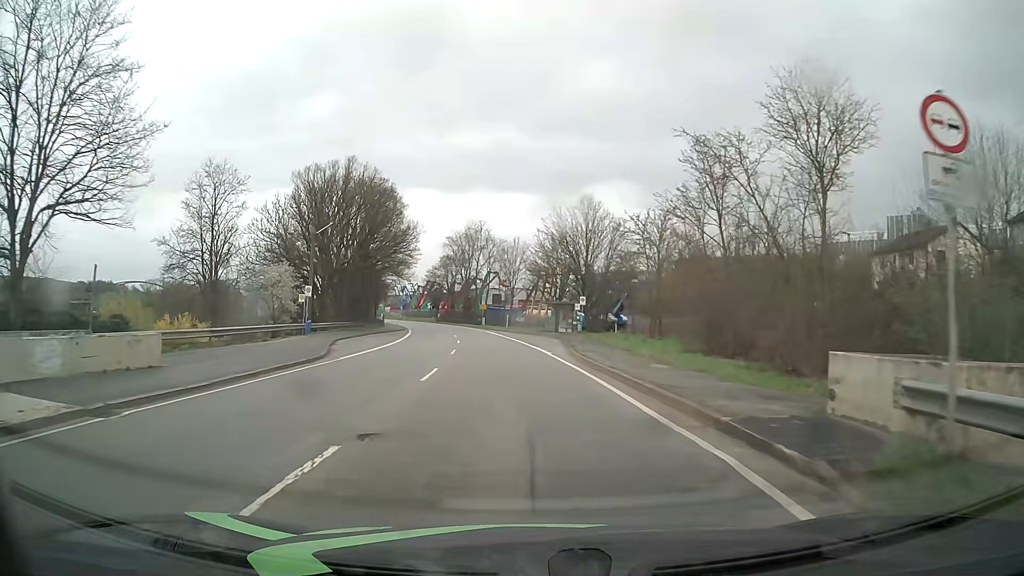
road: primary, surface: asphalt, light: Day
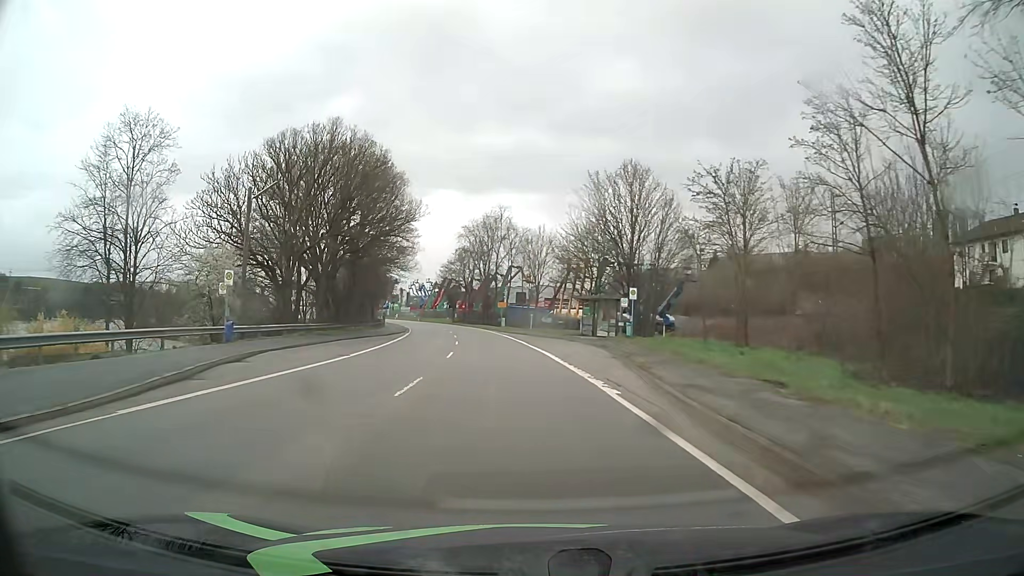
(-0.2, +15.2) m; -2°
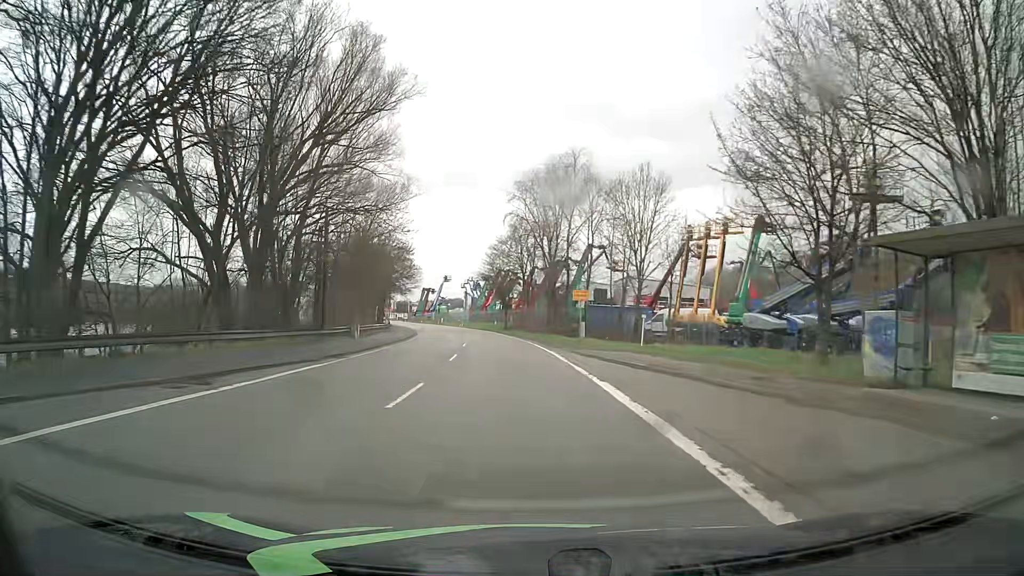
(-2.1, +37.9) m; -6°
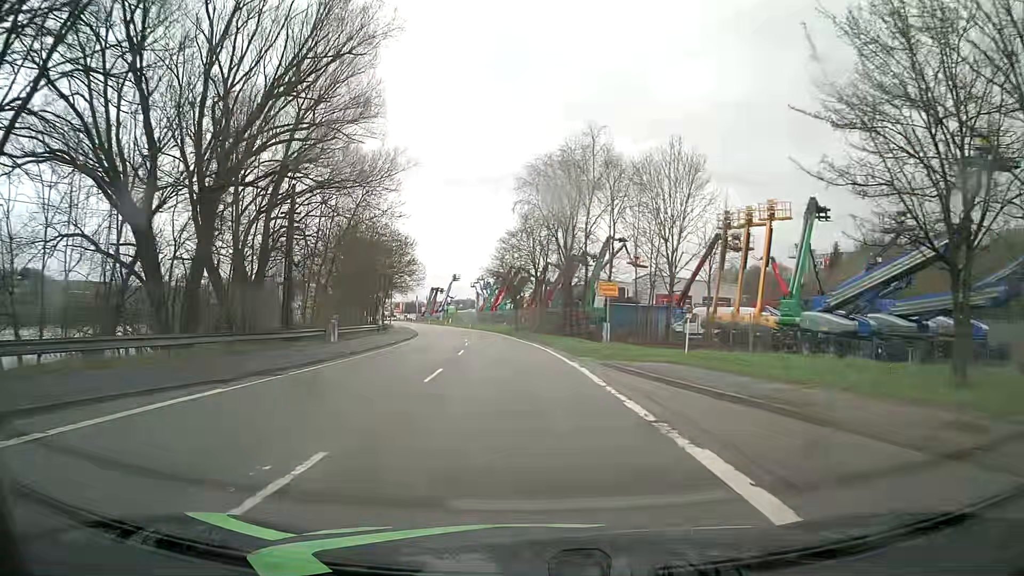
(-0.1, +7.6) m; -1°
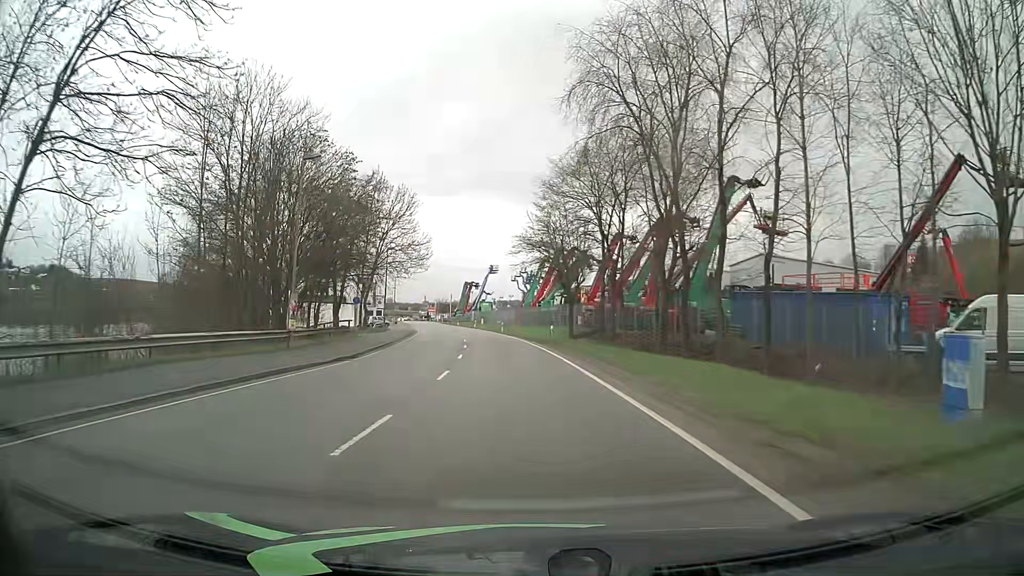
(-1.1, +30.4) m; -4°
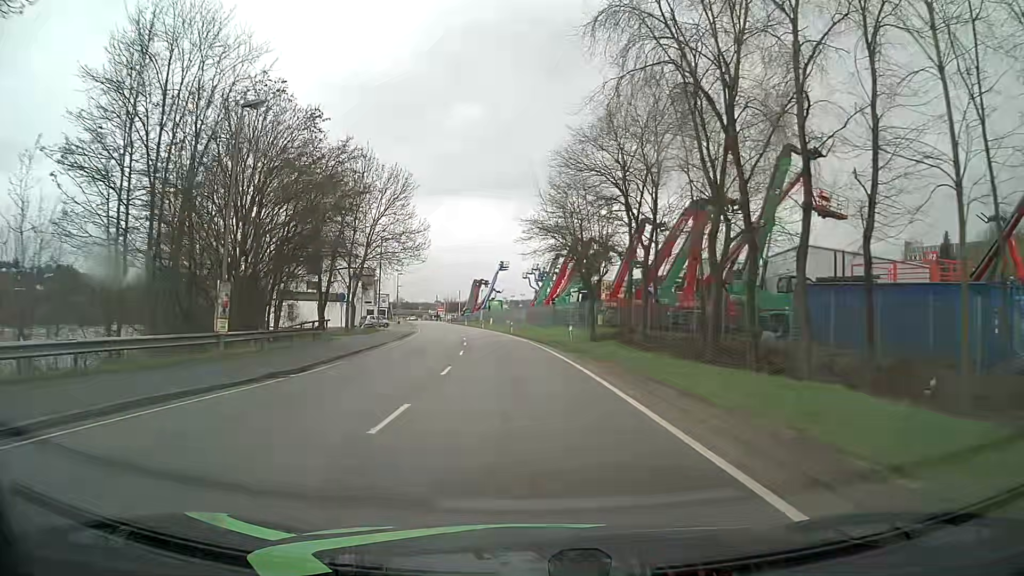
(-0.1, +7.6) m; -1°
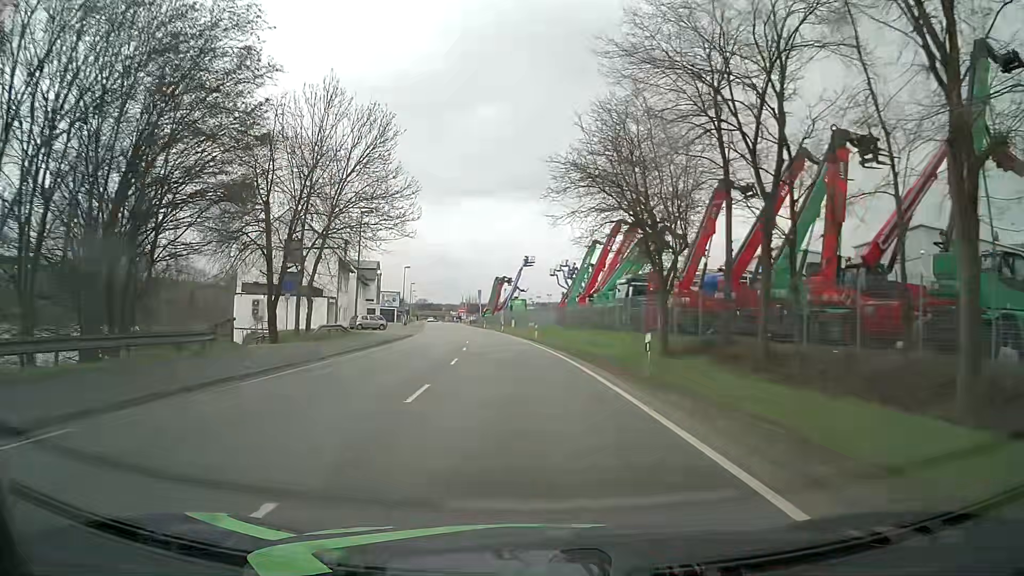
(-0.3, +15.3) m; -2°
